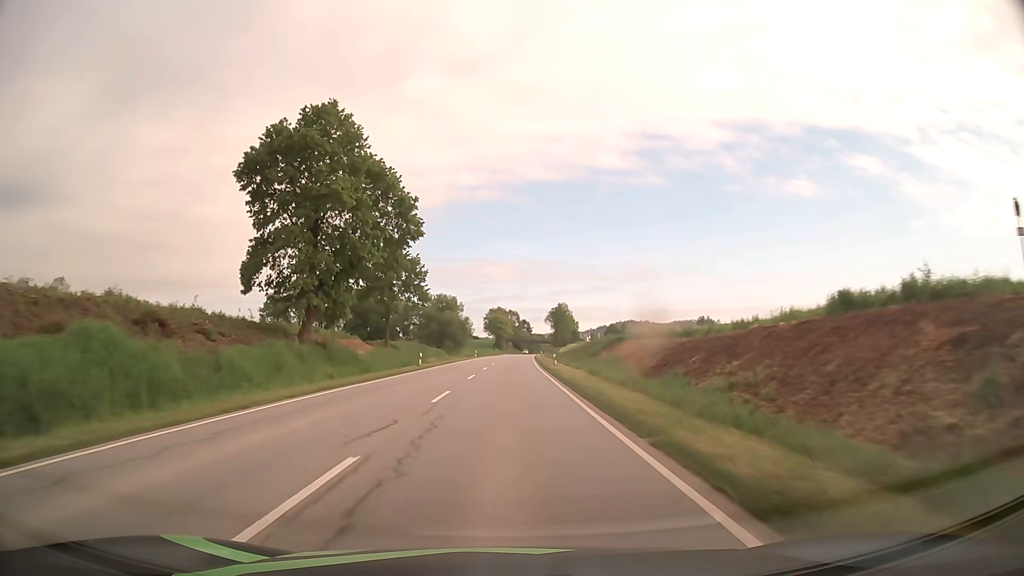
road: secondary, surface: asphalt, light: Day
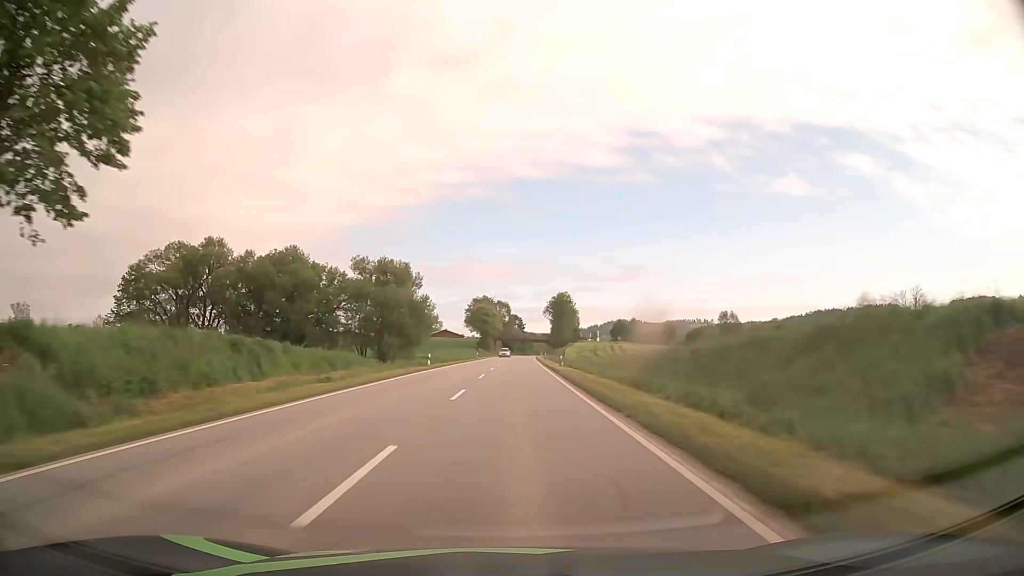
(+0.3, +47.6) m; +1°
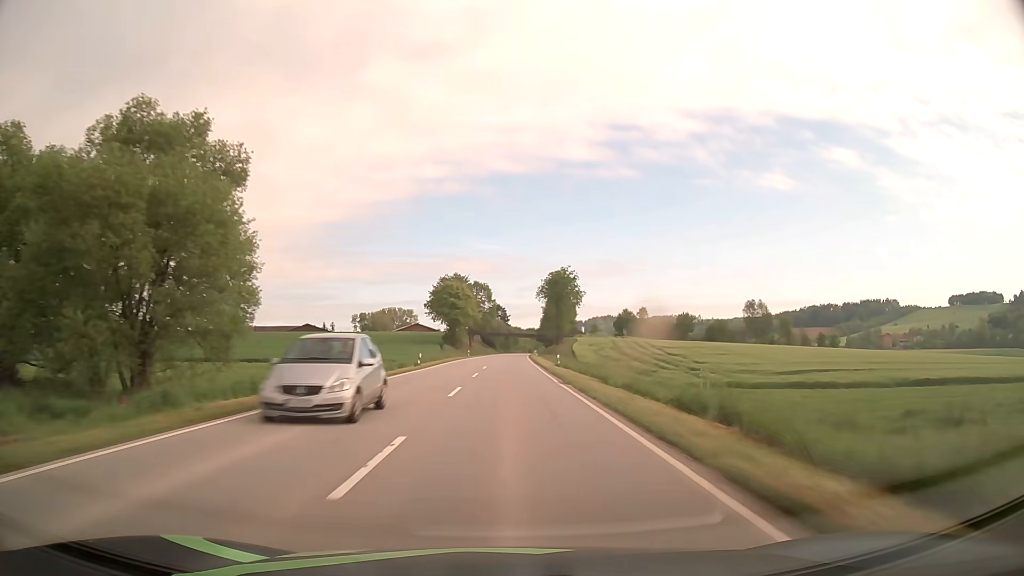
(+0.7, +47.6) m; +1°
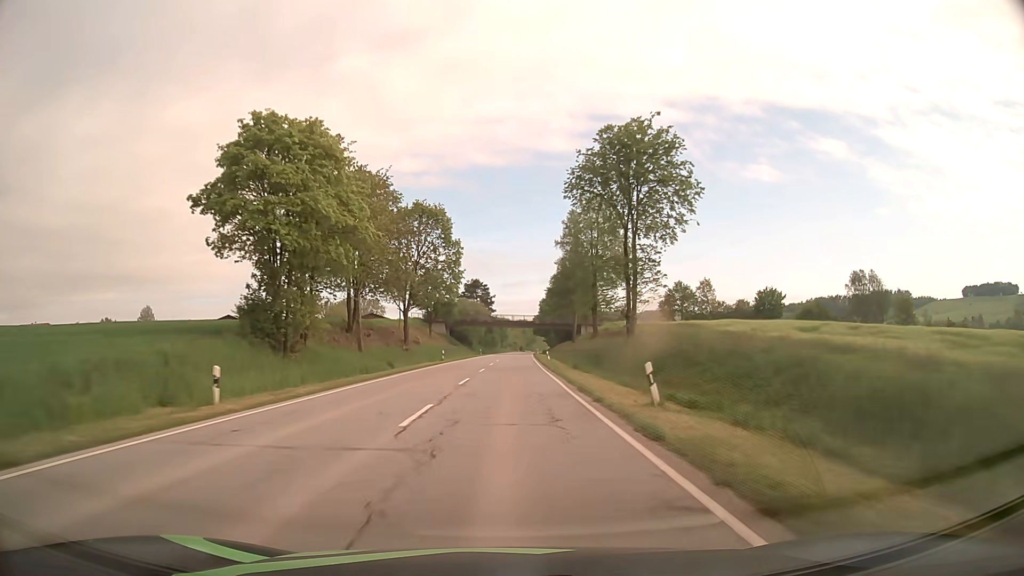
(+0.8, +79.4) m; +1°
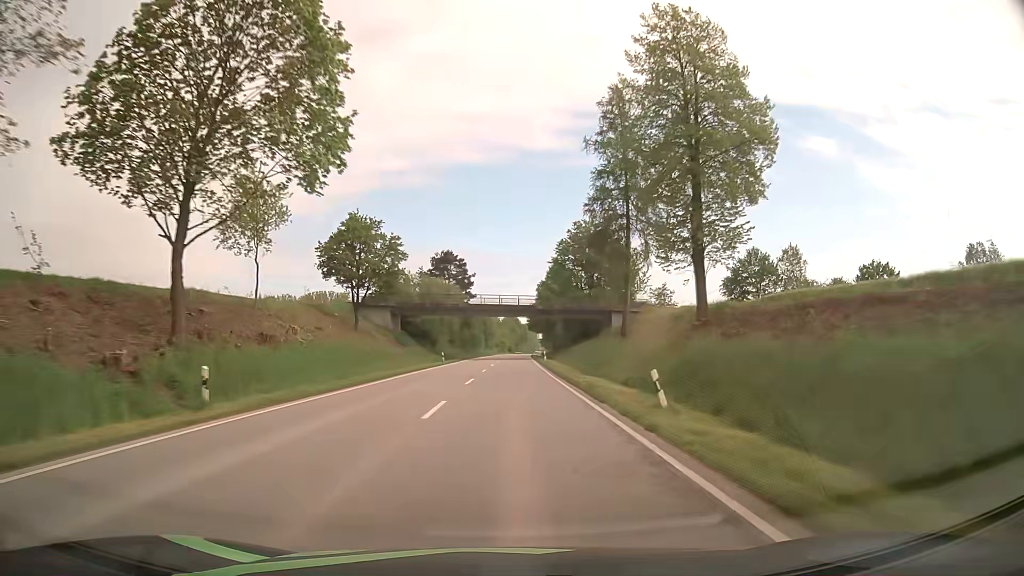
(+0.4, +47.0) m; +1°
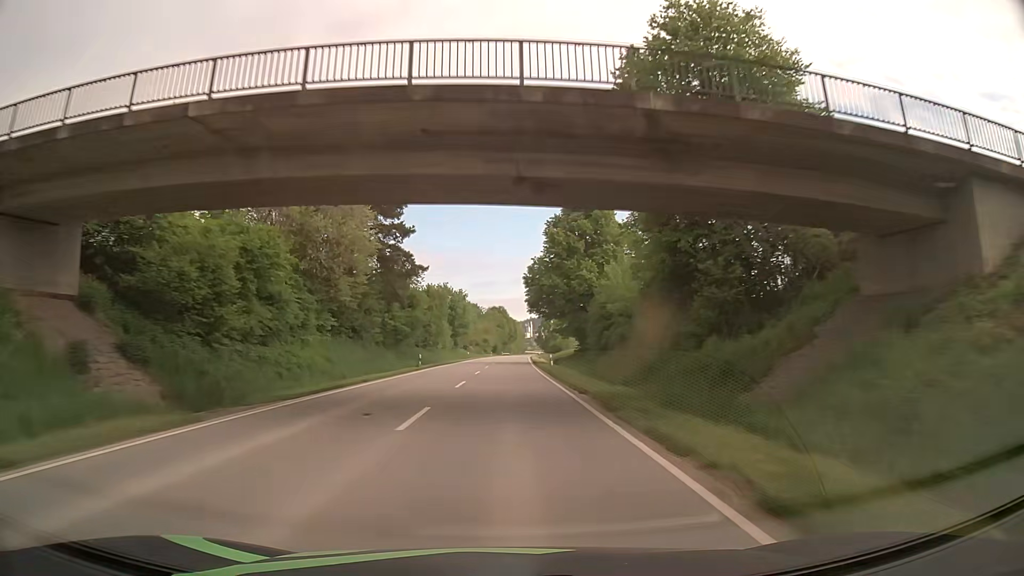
(+0.7, +62.2) m; +1°
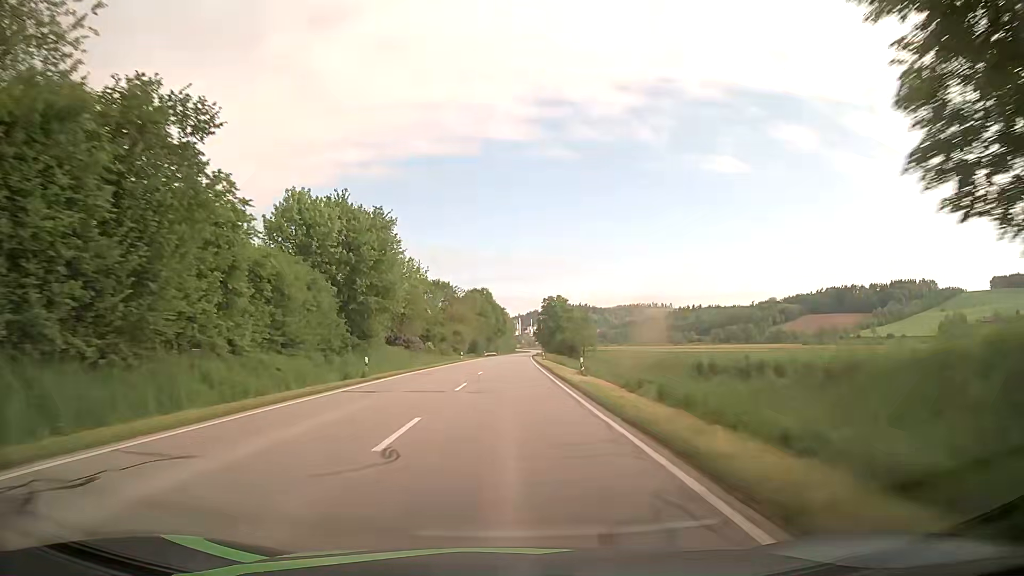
(+0.3, +62.5) m; +1°
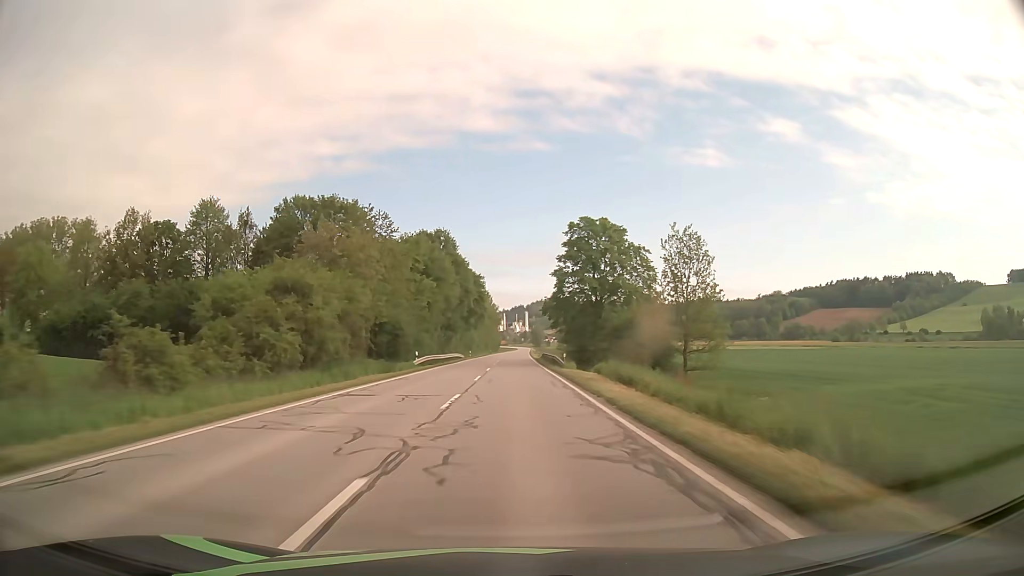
(+0.9, +78.6) m; +1°
